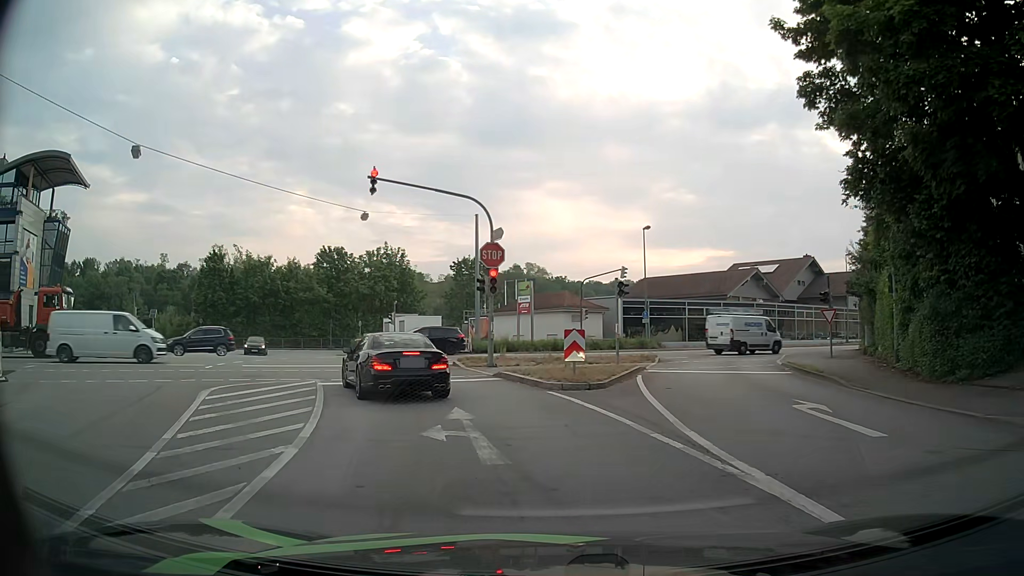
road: tertiary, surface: asphalt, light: Day
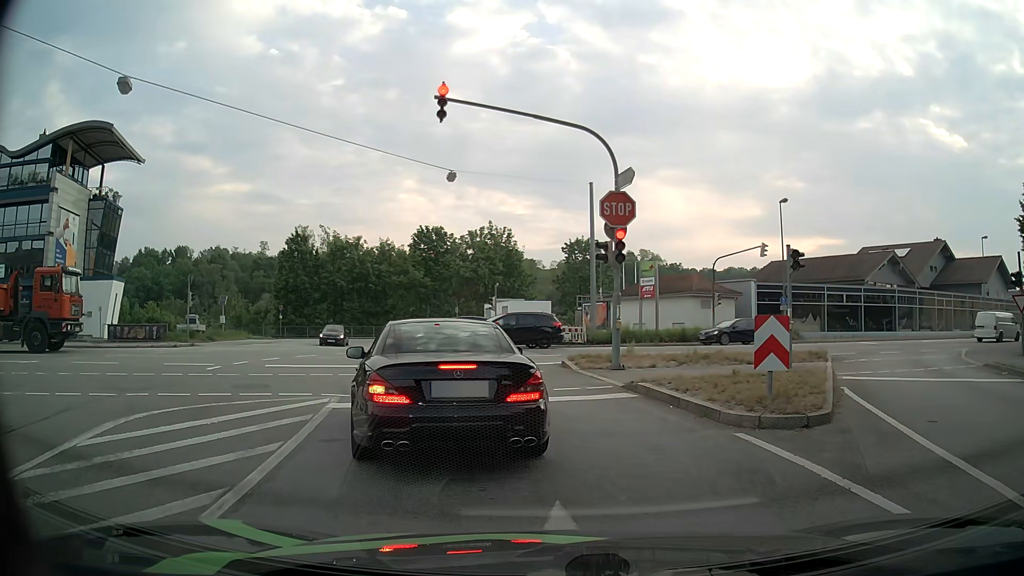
(-0.5, +6.9) m; -8°
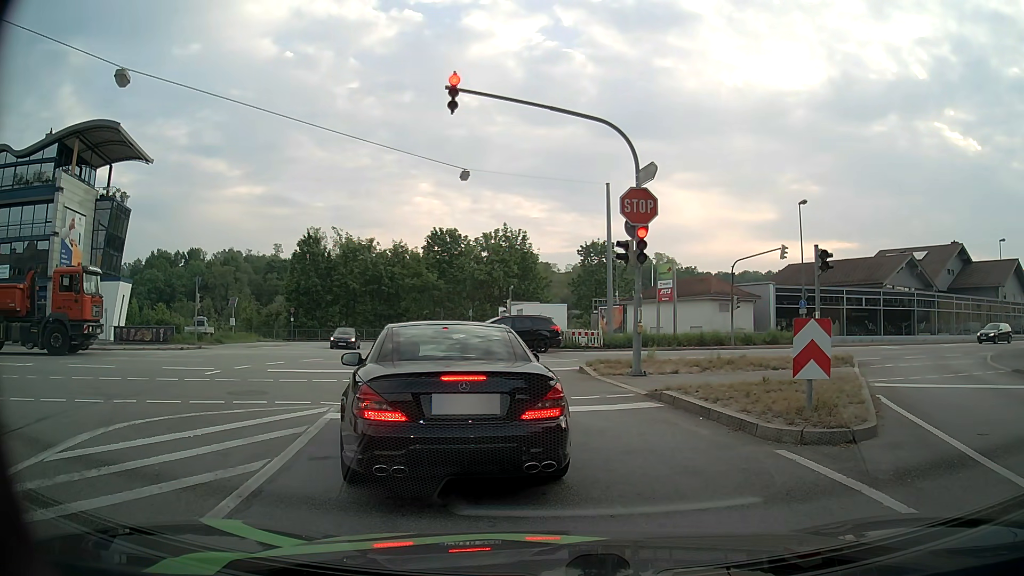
(0.0, +0.9) m; 0°
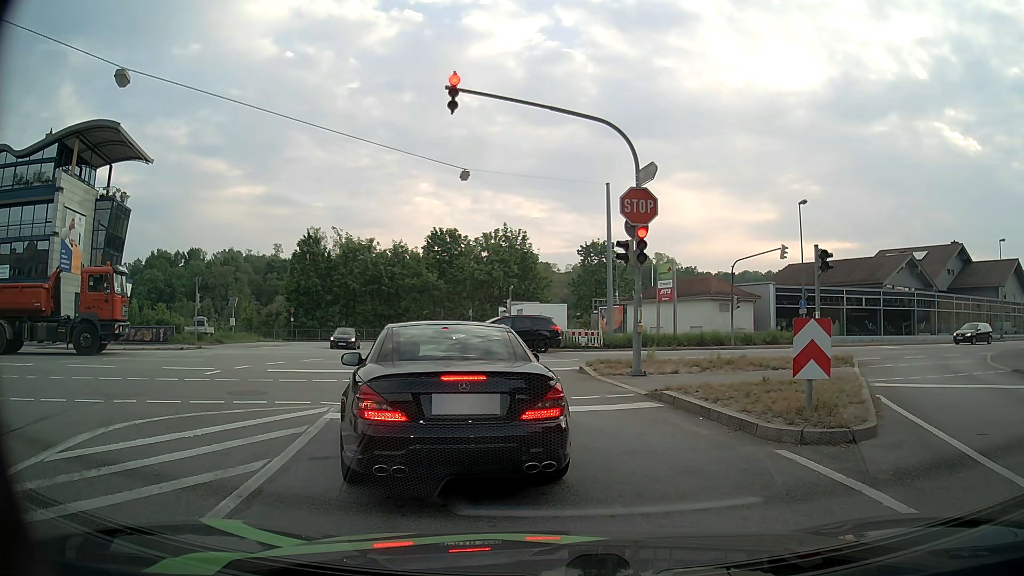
(0.0, 0.0) m; 0°
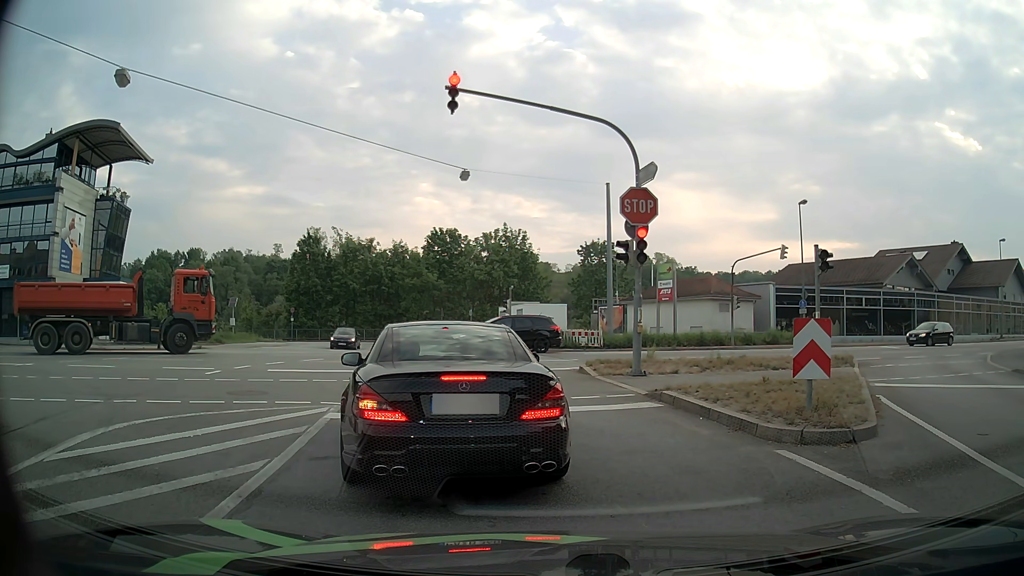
(0.0, 0.0) m; 0°
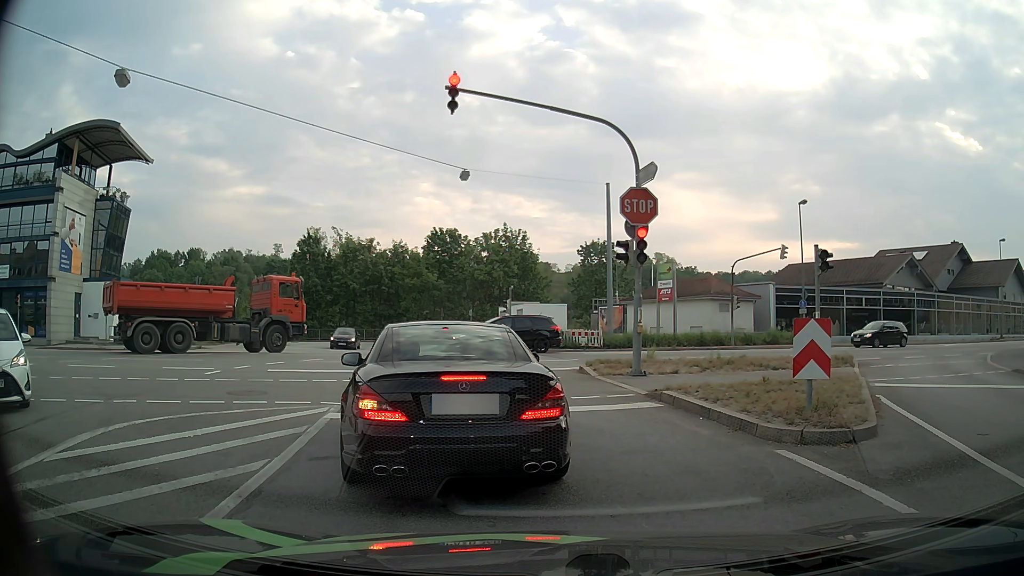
(0.0, 0.0) m; 0°
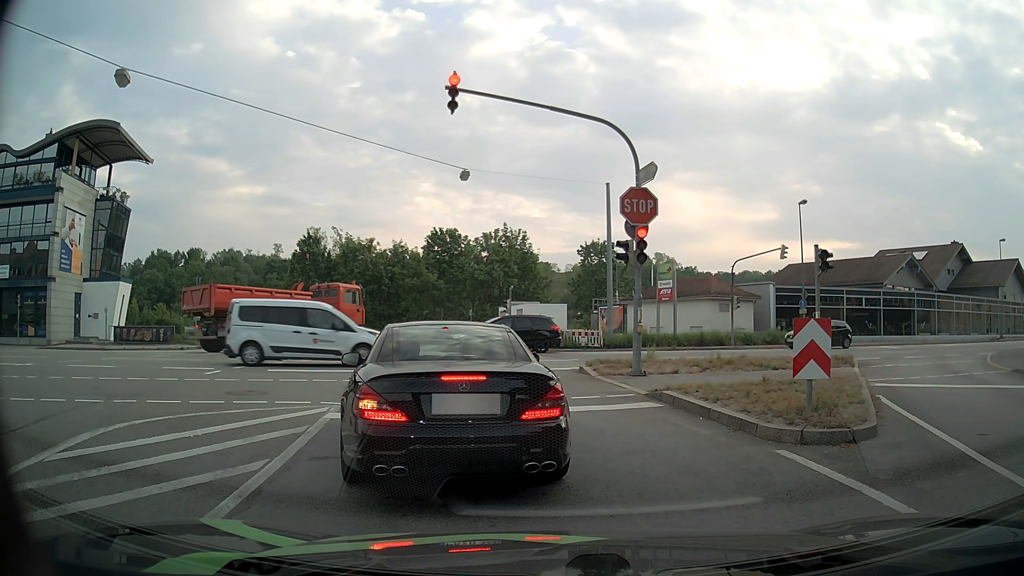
(0.0, 0.0) m; 0°
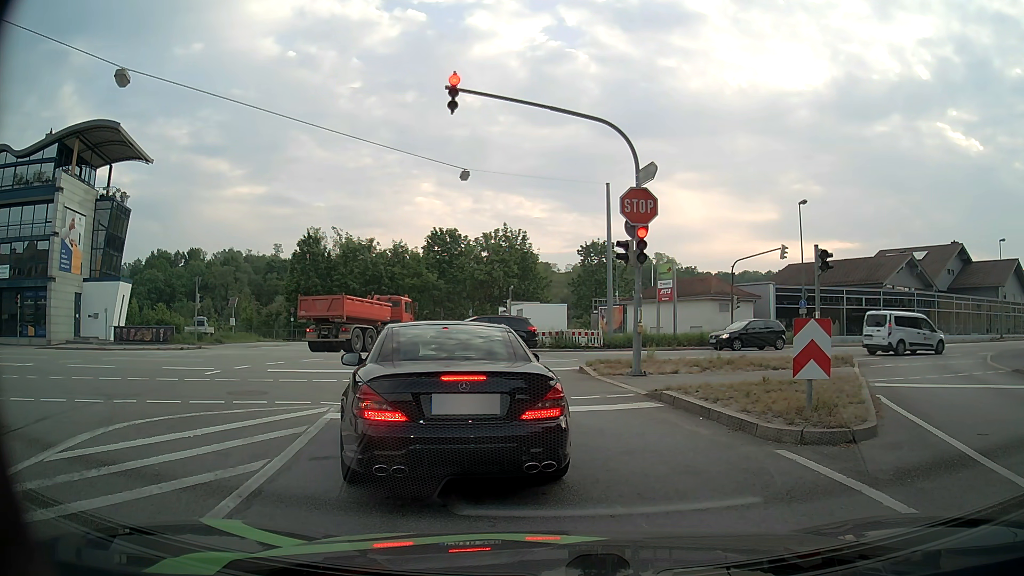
(0.0, 0.0) m; 0°
(-1, +10) (-3, +20) (-6, +29) (-9, +39) (-11, +49) (-10, +58) (-3, +66) (+5, +71) (+14, +77) (+22, +82) m
